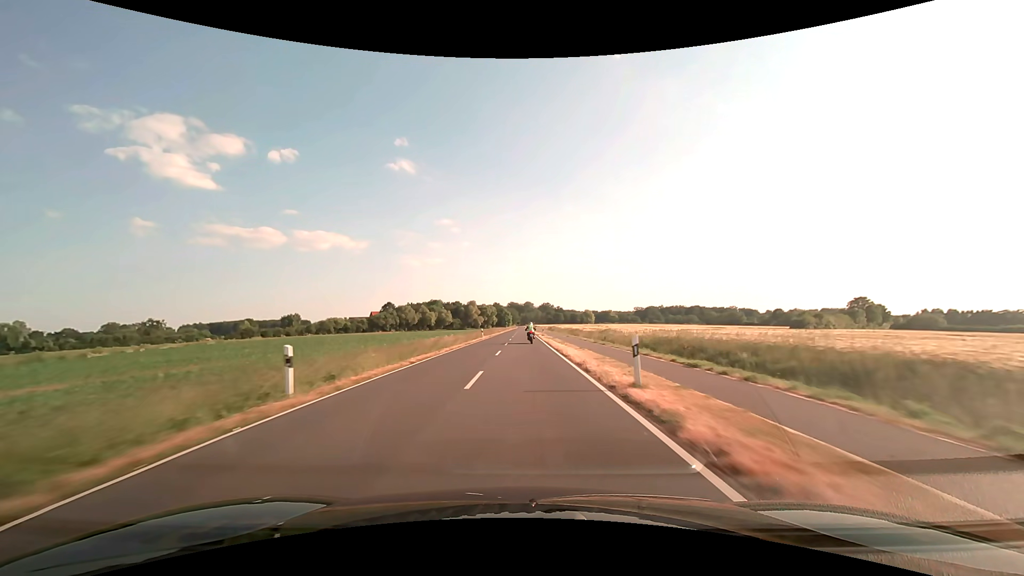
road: tertiary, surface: asphalt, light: Day
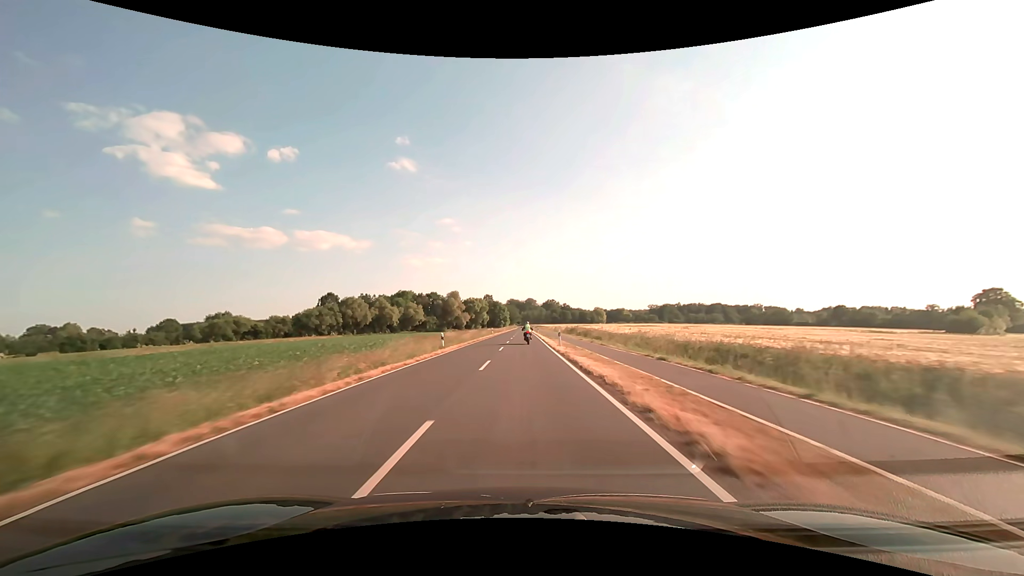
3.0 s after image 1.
(0.0, +79.3) m; 0°
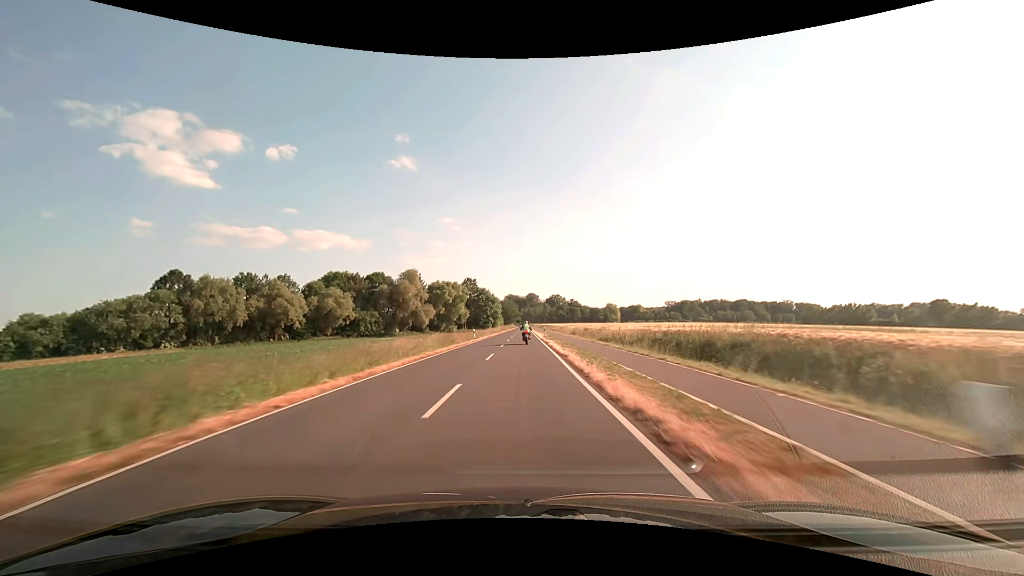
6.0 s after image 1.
(+0.2, +79.5) m; 0°
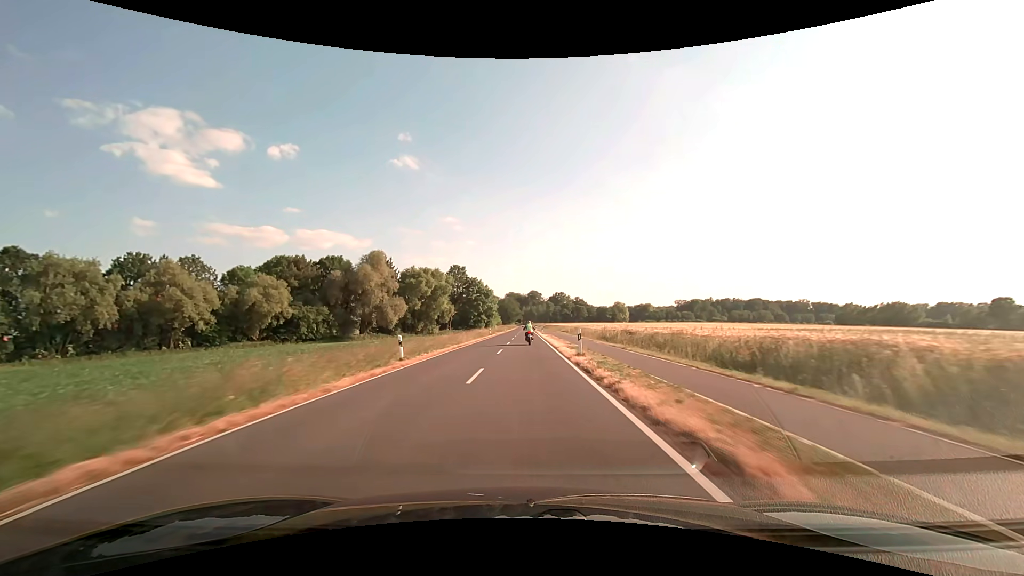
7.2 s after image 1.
(-0.1, +31.8) m; 0°
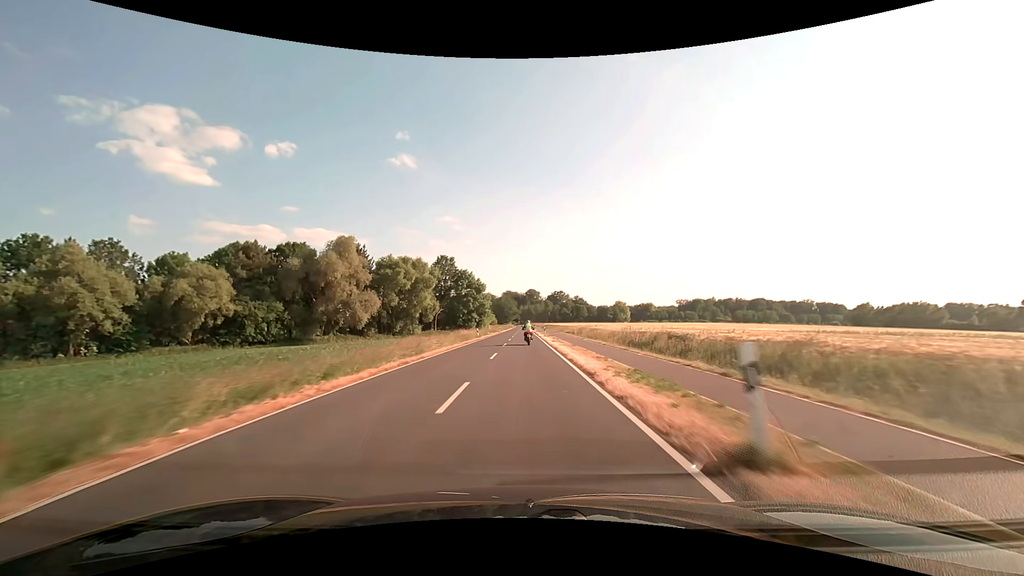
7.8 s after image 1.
(0.0, +15.8) m; 0°
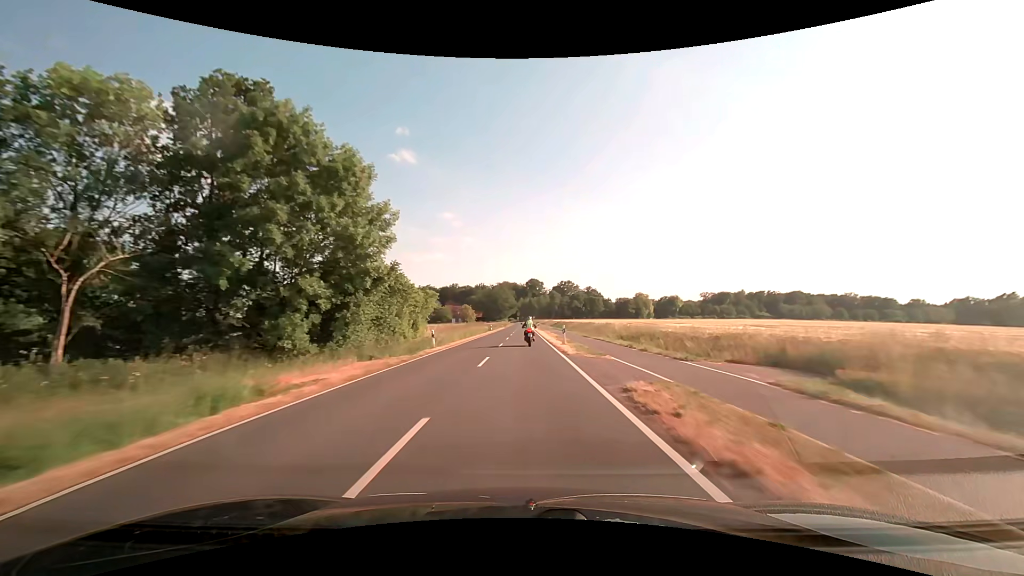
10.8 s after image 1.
(+0.2, +75.9) m; 0°
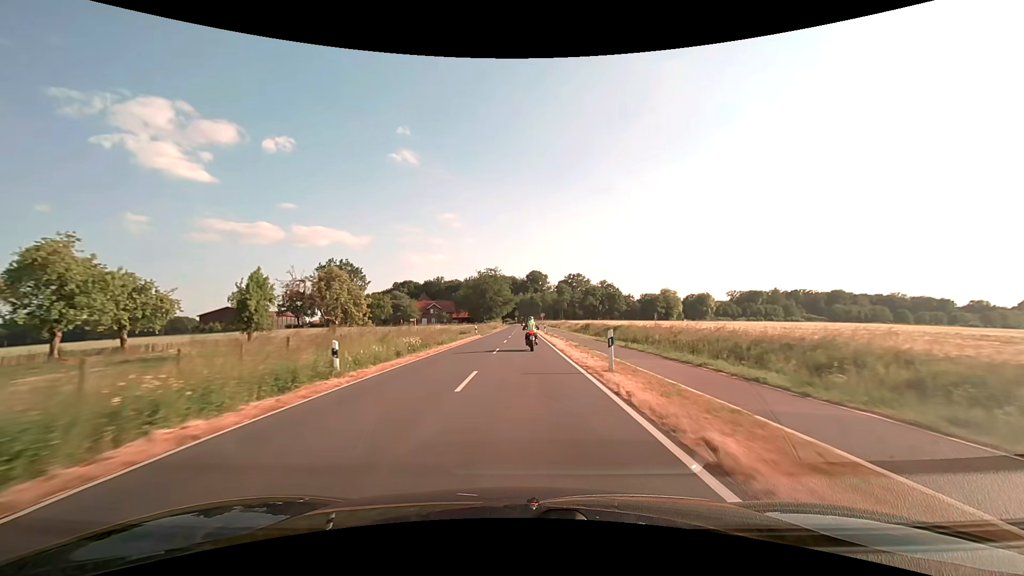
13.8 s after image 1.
(0.0, +64.6) m; 0°
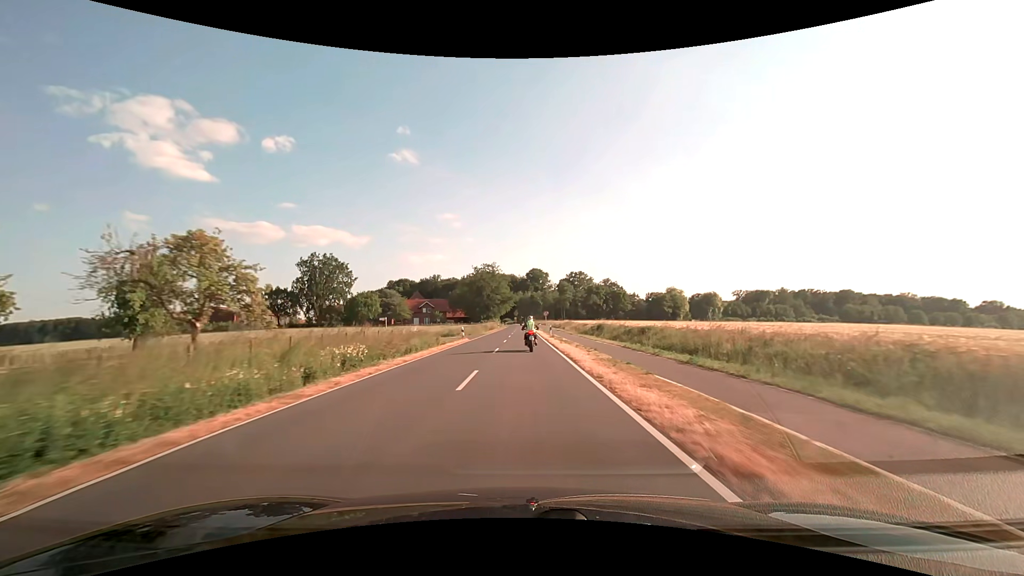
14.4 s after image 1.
(0.0, +11.7) m; 0°
(0, +10) (0, +20) (0, +30) (0, +40) (0, +50) (0, +60) (0, +70) (0, +80) (0, +90) (0, +100) m
